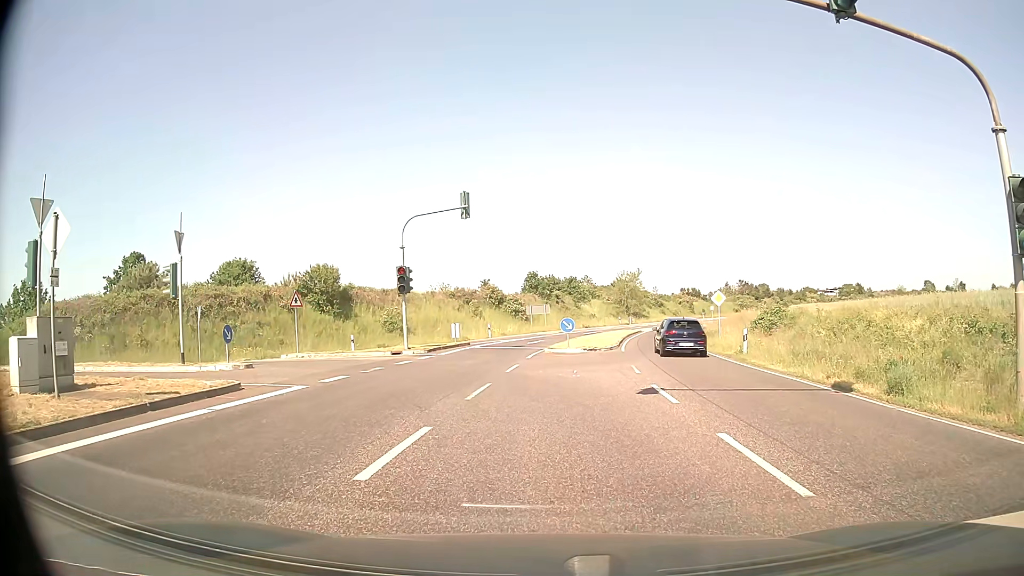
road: secondary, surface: asphalt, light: Day
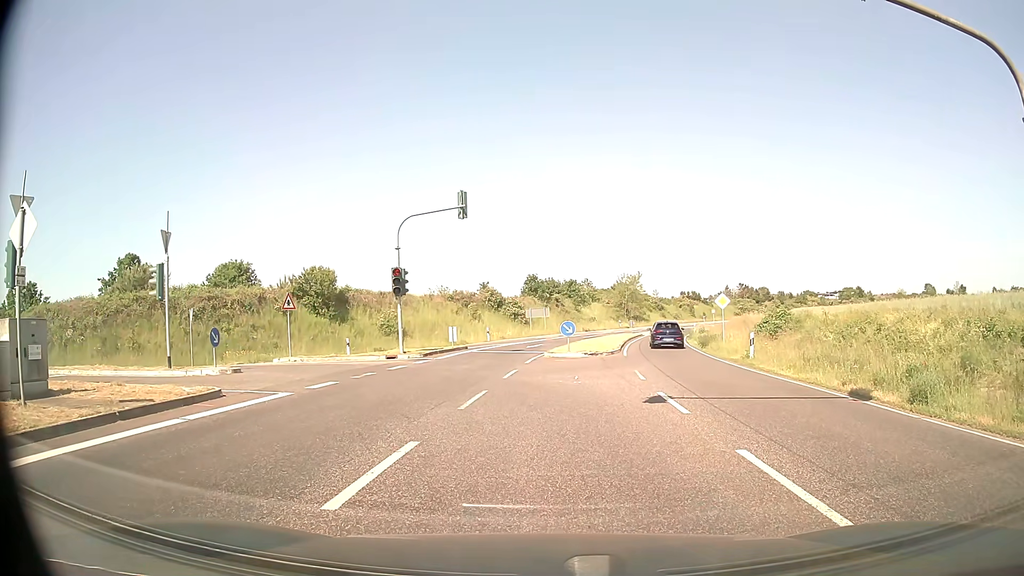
(0.0, +0.7) m; +1°
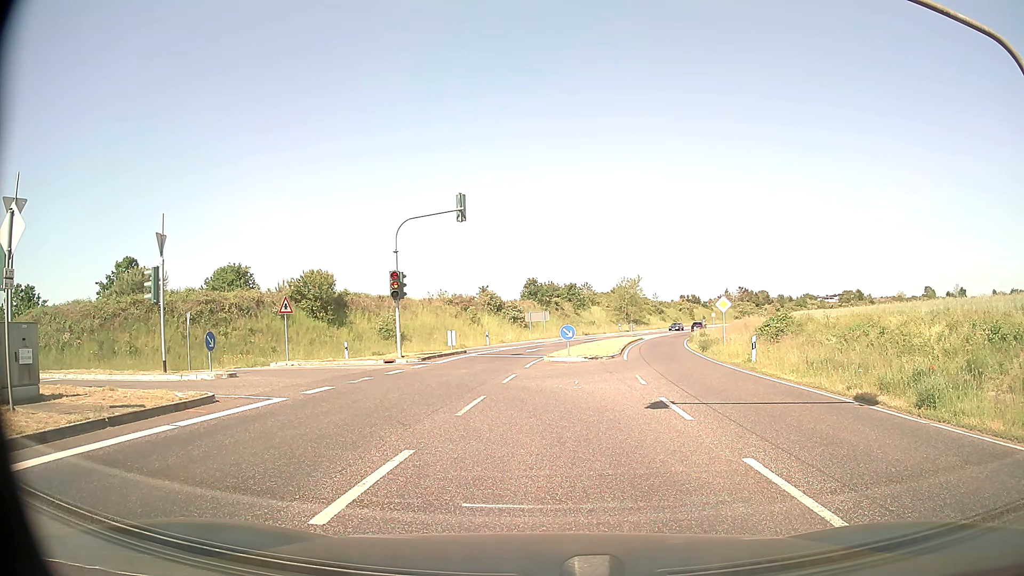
(0.0, +0.4) m; 0°
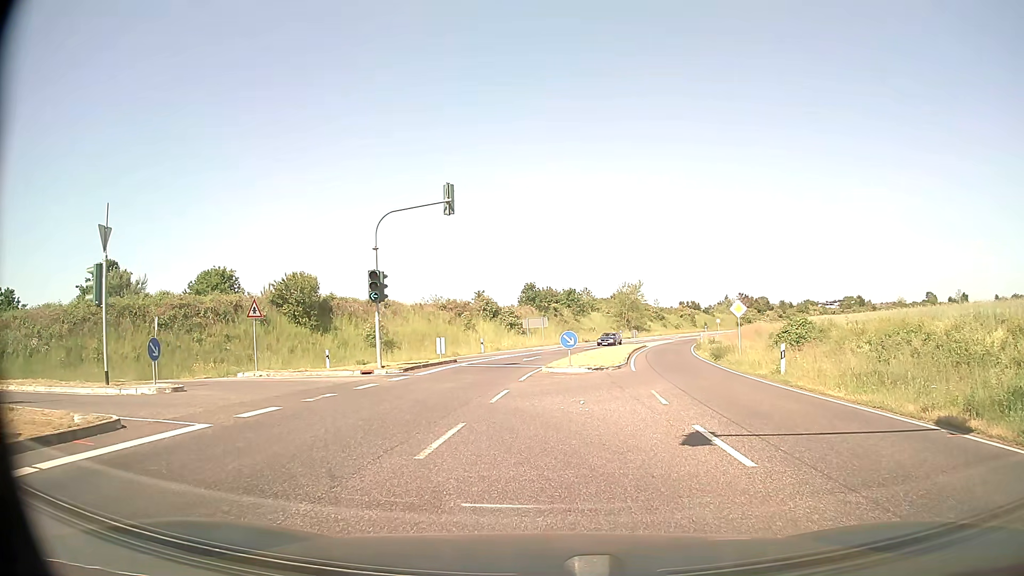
(0.0, +3.5) m; 0°
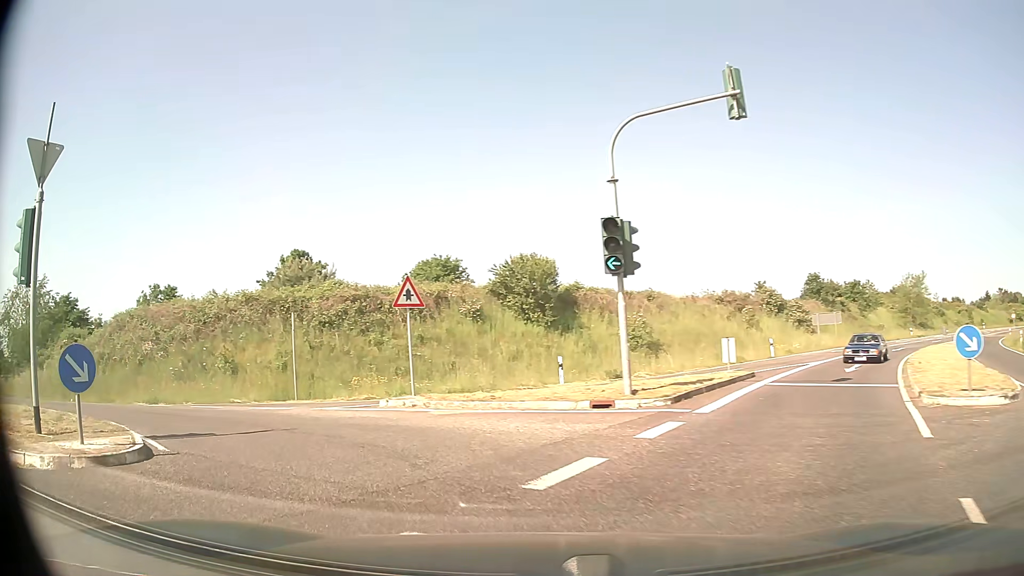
(-1.6, +11.5) m; -22°
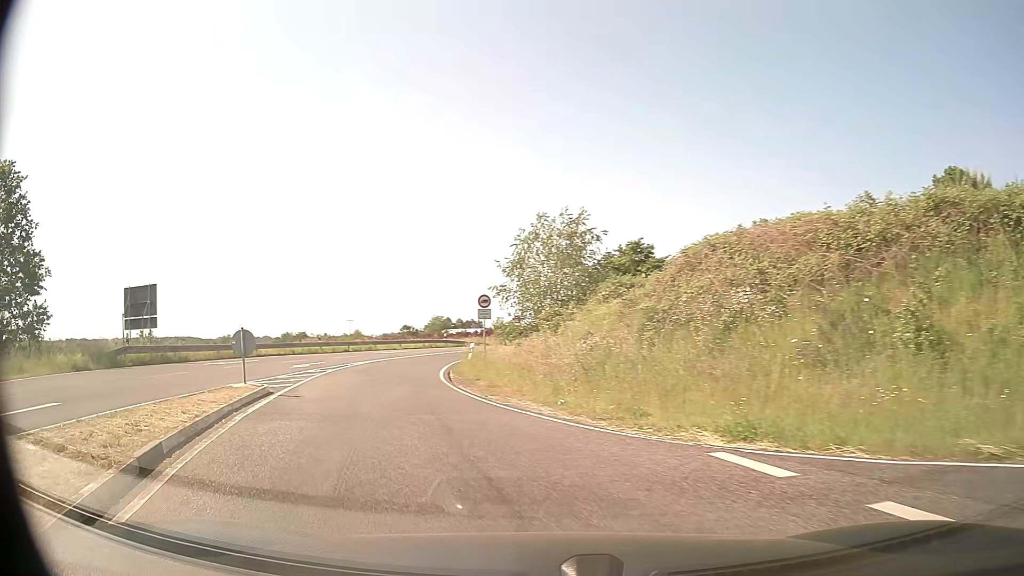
(-6.9, +13.6) m; -53°
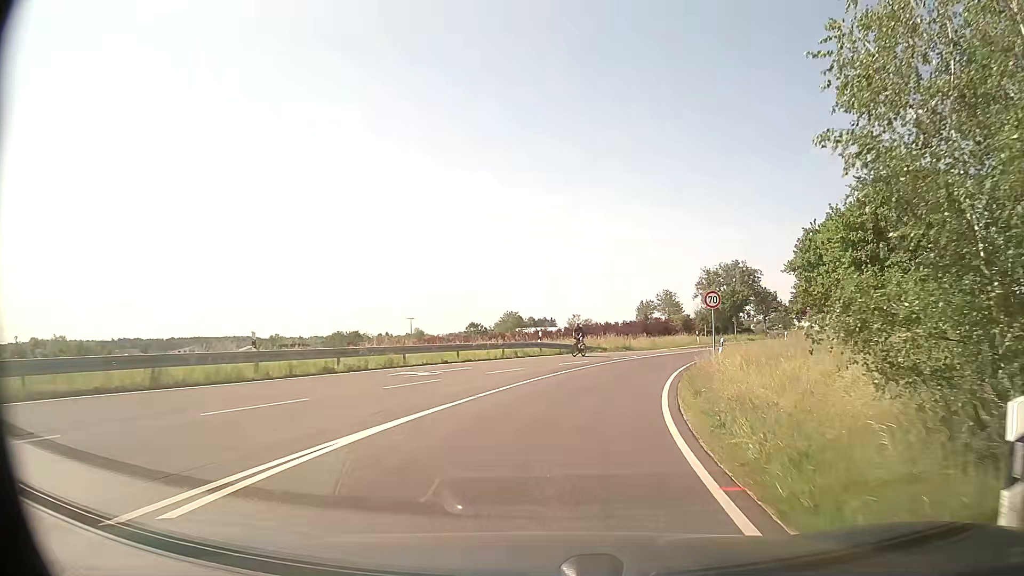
(-5.8, +26.9) m; -7°
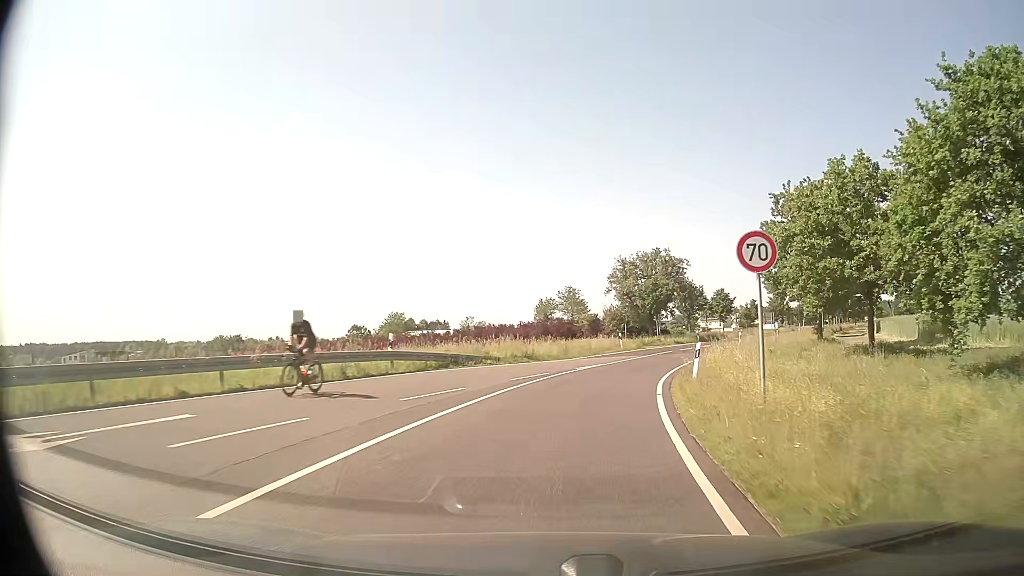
(+1.0, +14.0) m; +9°
(0, +10) (+2, +20) (+4, +30) (+8, +39) (+12, +48) (+16, +57) (+21, +66) (+25, +75) (+30, +84) (+34, +93) m
